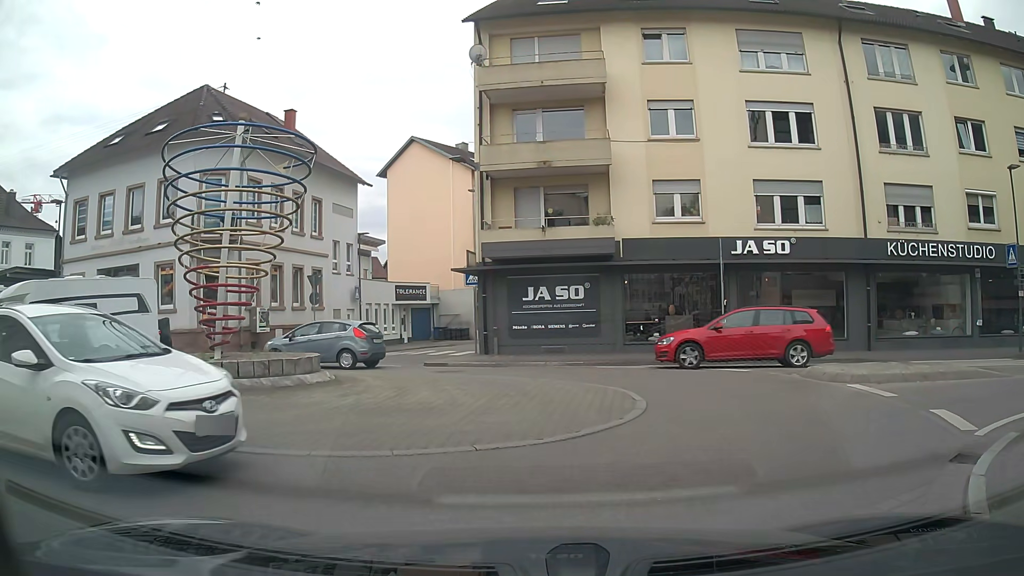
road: residential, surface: asphalt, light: Day
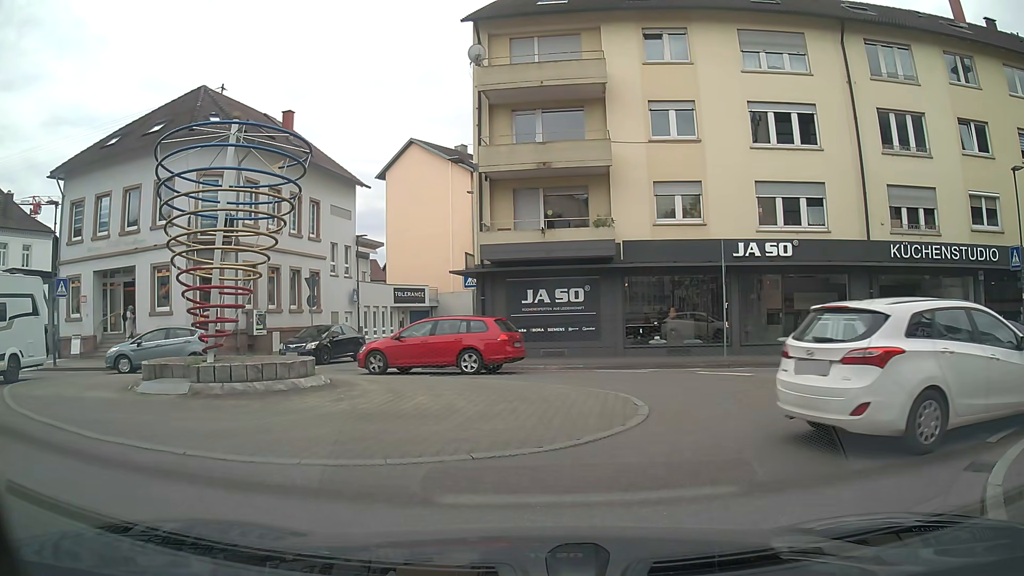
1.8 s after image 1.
(0.0, +0.3) m; 0°
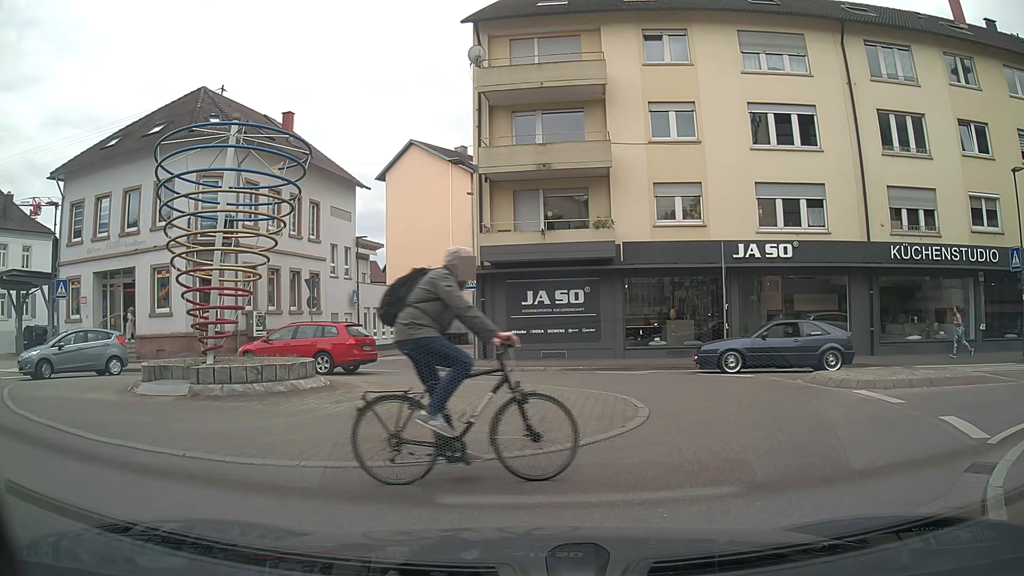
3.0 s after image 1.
(0.0, 0.0) m; 0°
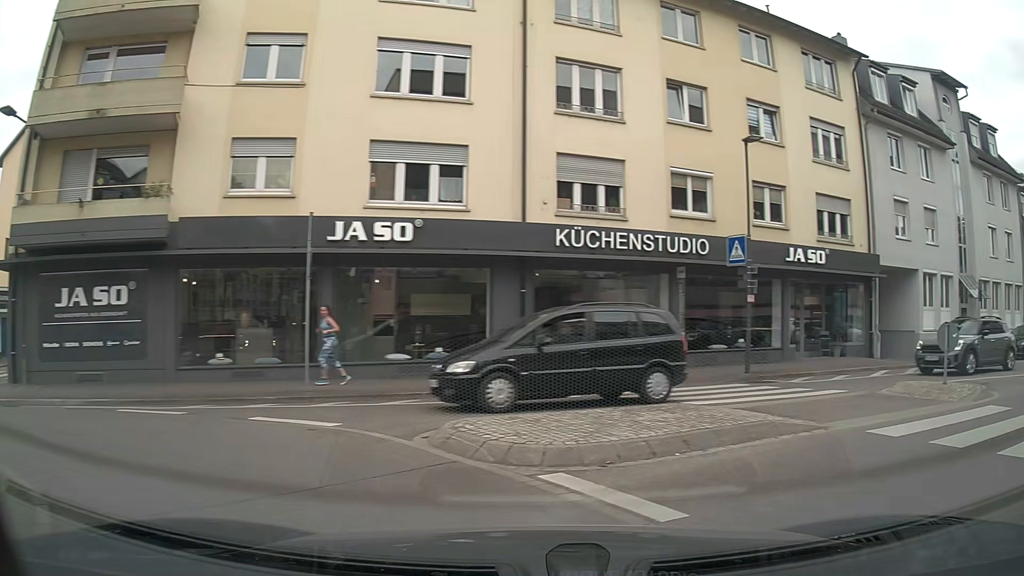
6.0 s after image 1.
(+1.2, +6.6) m; +27°
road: tertiary
